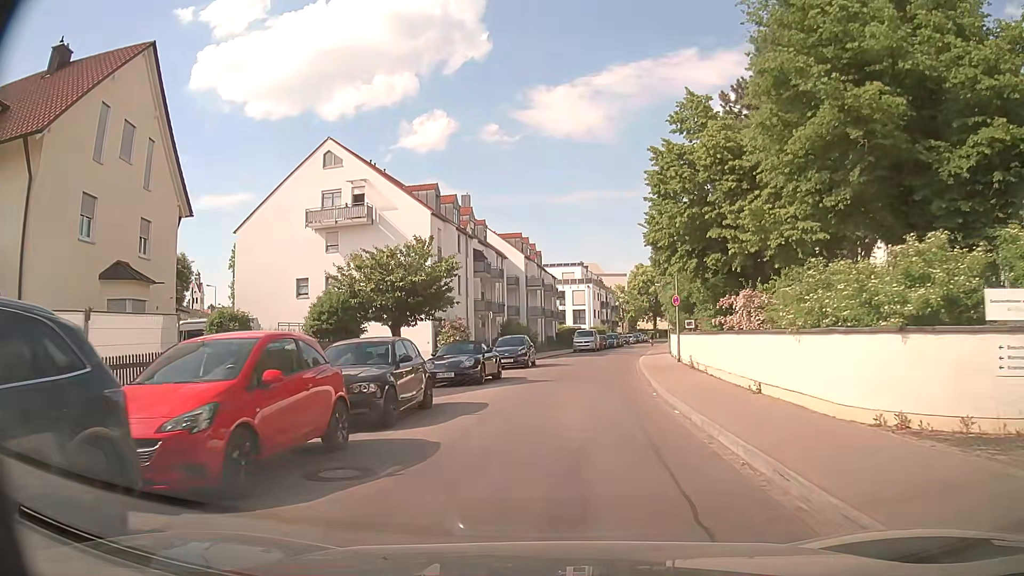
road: residential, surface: asphalt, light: Day
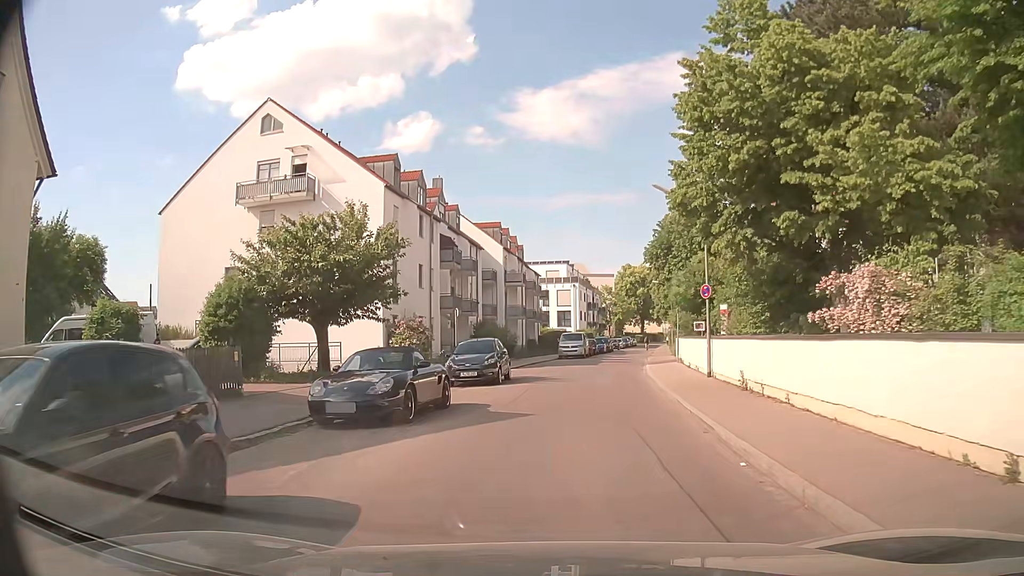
(+0.2, +8.3) m; +2°
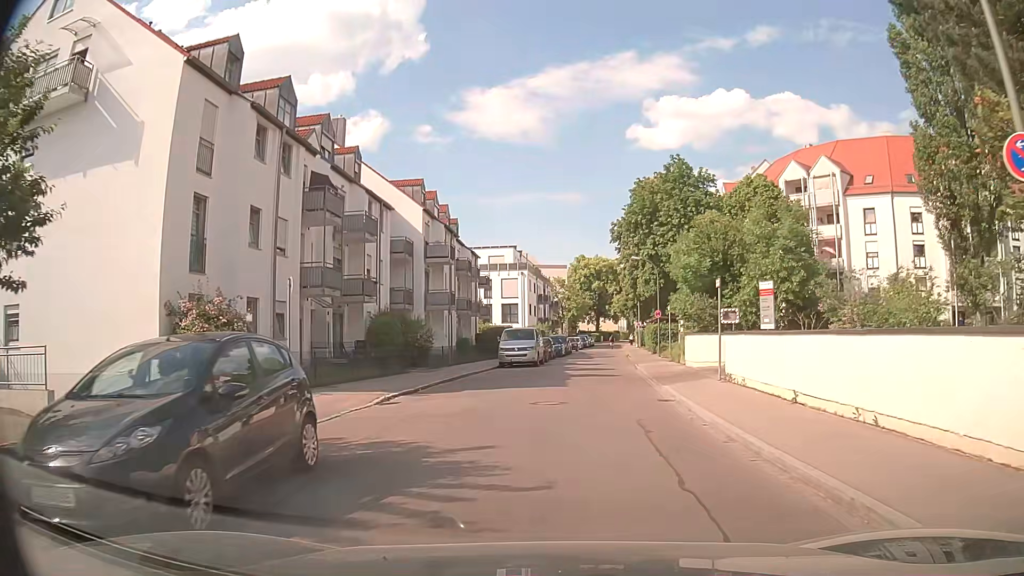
(+0.4, +16.4) m; +4°
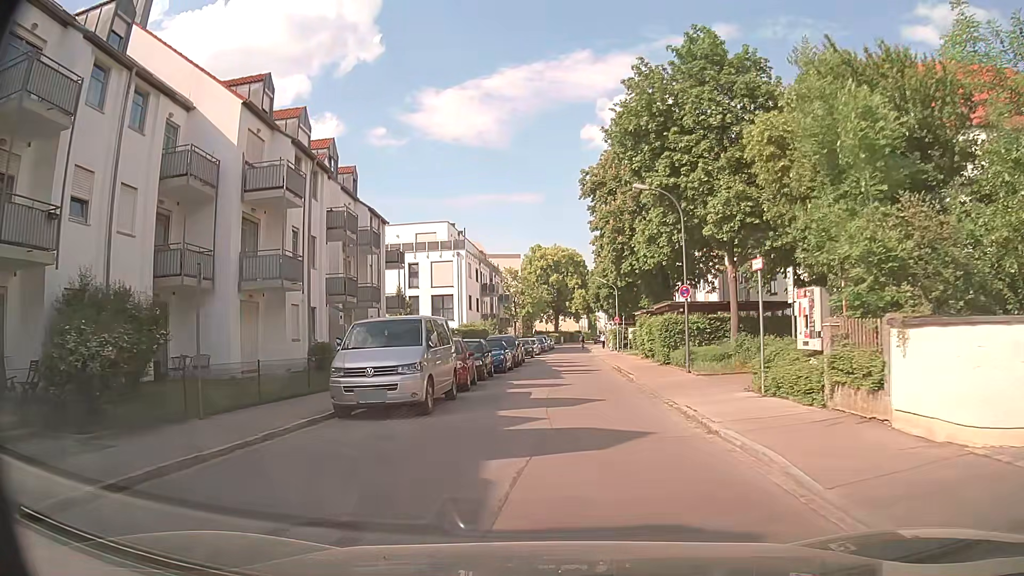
(+0.8, +19.9) m; +4°
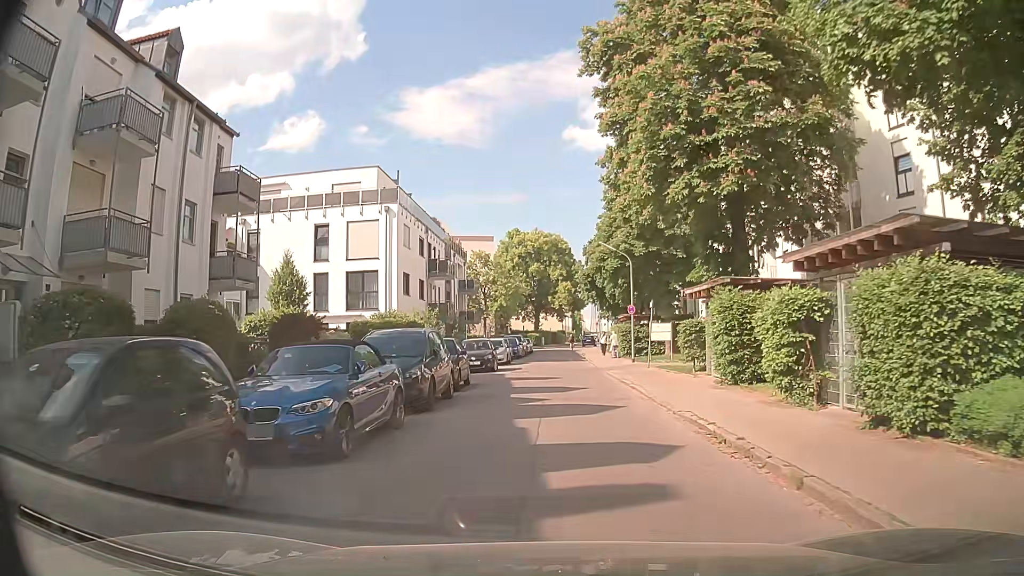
(+0.3, +20.5) m; +1°
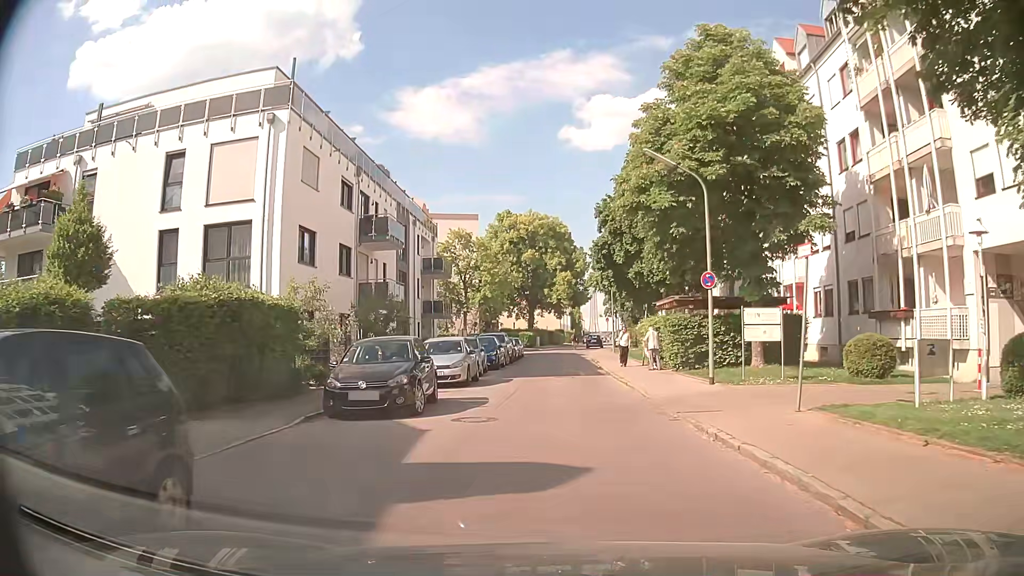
(+0.2, +16.9) m; -1°
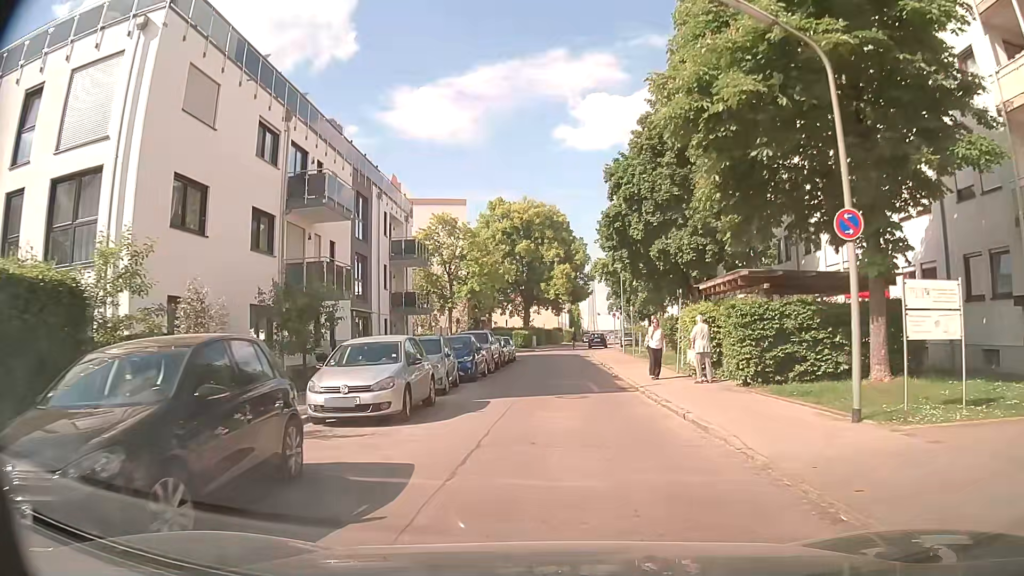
(+0.2, +8.5) m; +2°
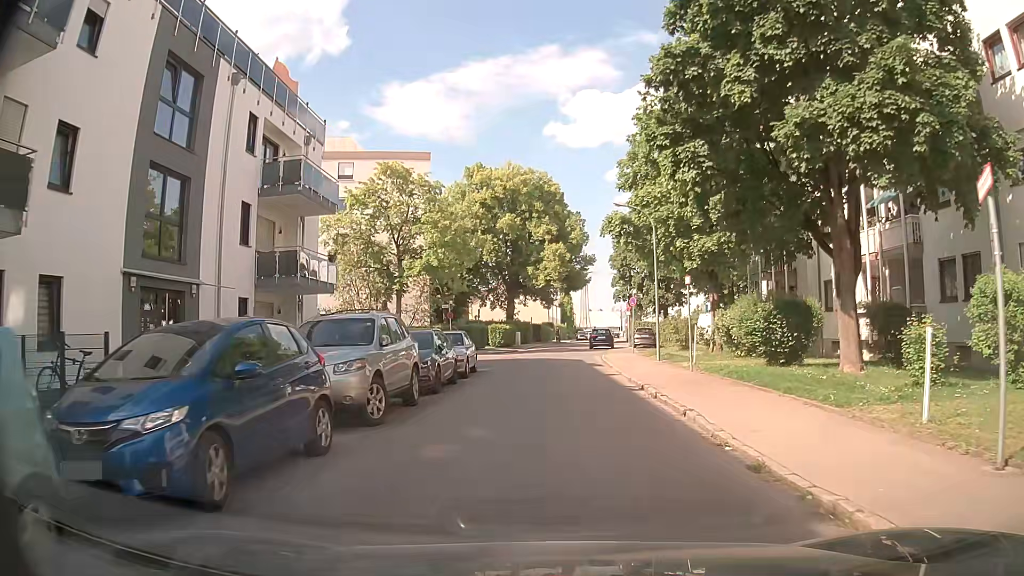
(+0.1, +16.7) m; +1°
